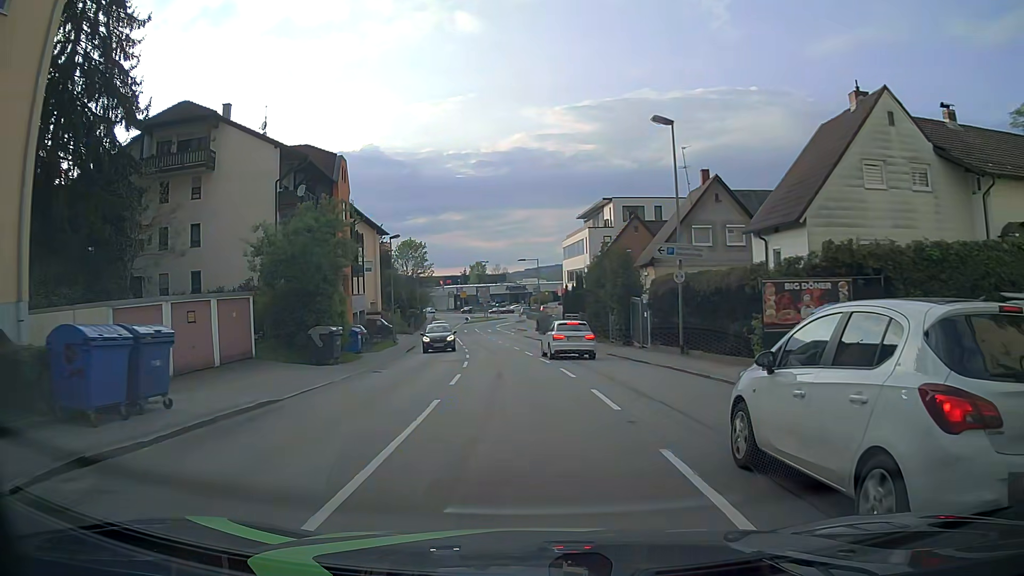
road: tertiary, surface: asphalt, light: Day
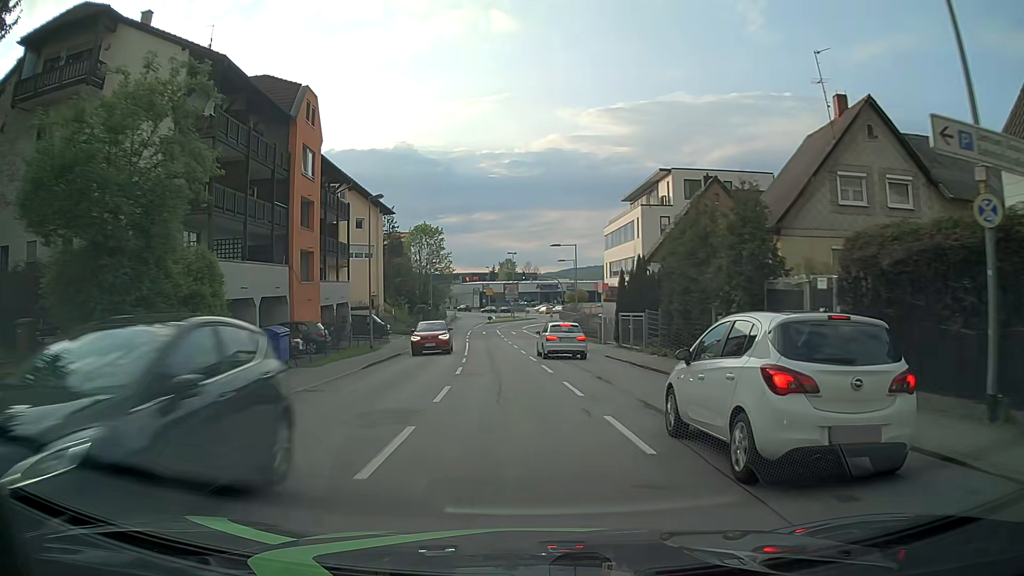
(-0.5, +15.3) m; -3°
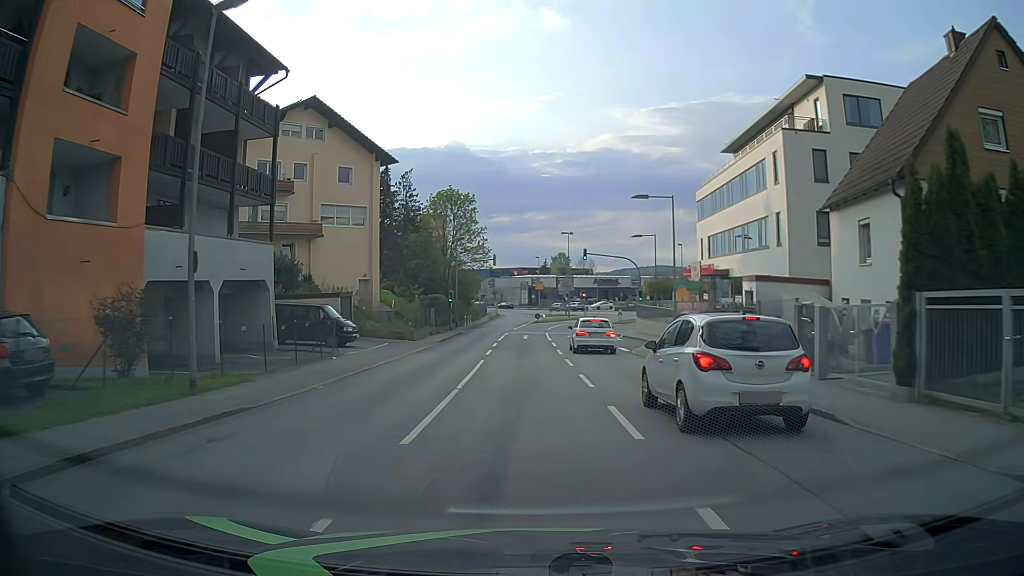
(-1.0, +22.9) m; -5°
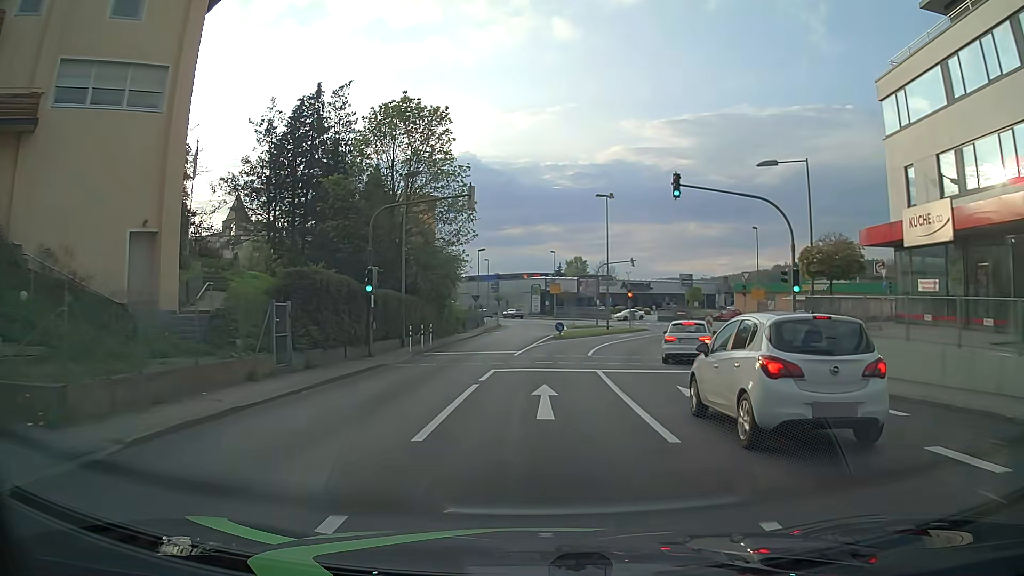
(-0.5, +30.3) m; -1°
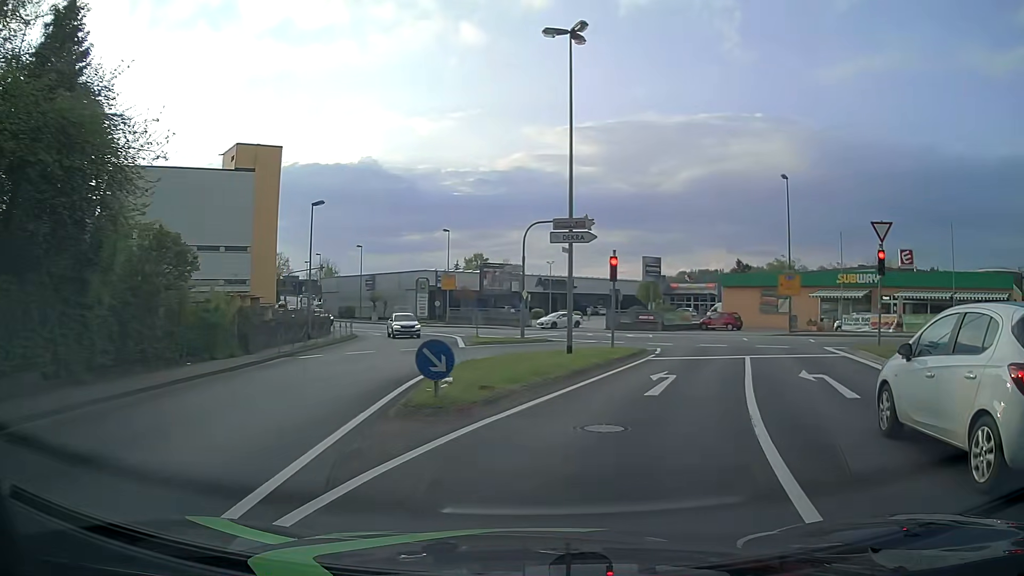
(+1.4, +30.2) m; +9°
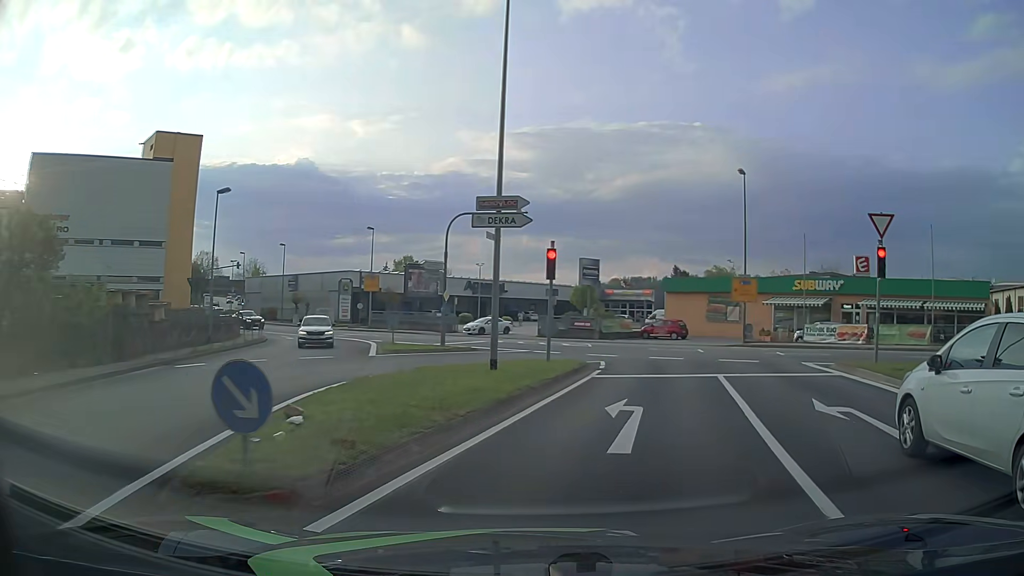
(+0.2, +4.3) m; +6°
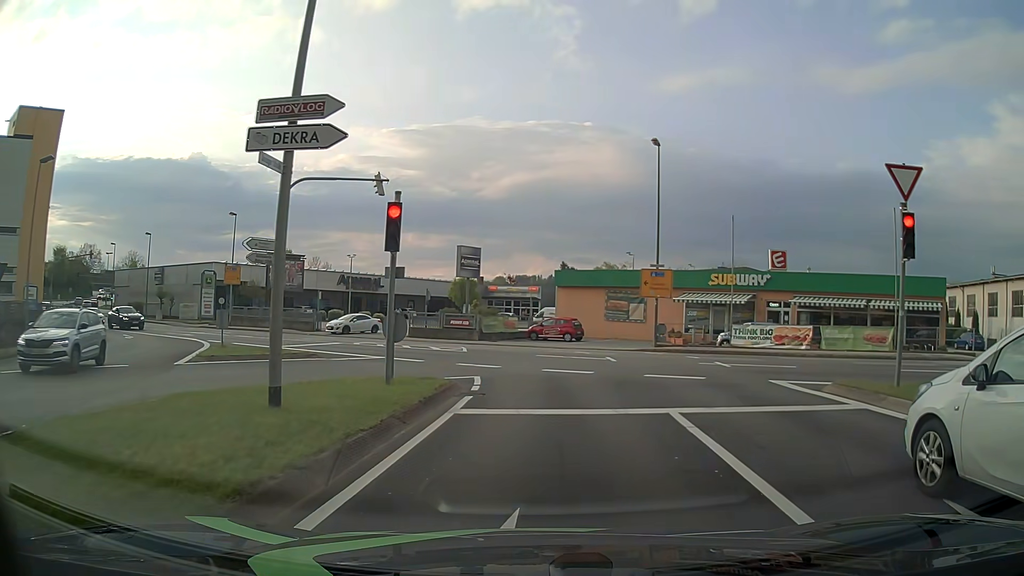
(+0.6, +6.7) m; +10°
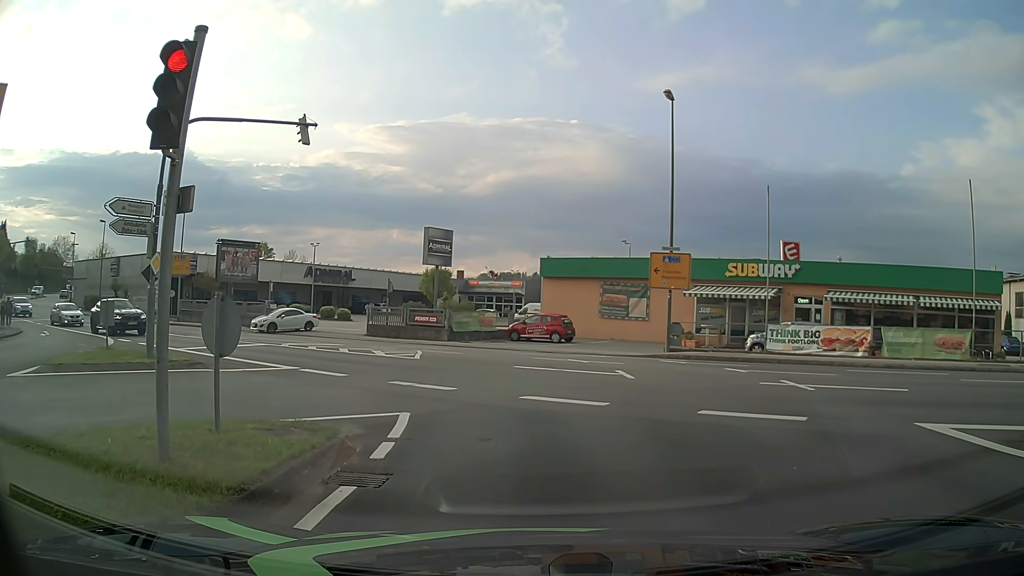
(+0.1, +6.5) m; 0°
(0, +10) (-1, +20) (-6, +29) (-13, +35) (-22, +40) (-30, +46) (-39, +51) (-47, +56) (-55, +62) (-63, +68) m
